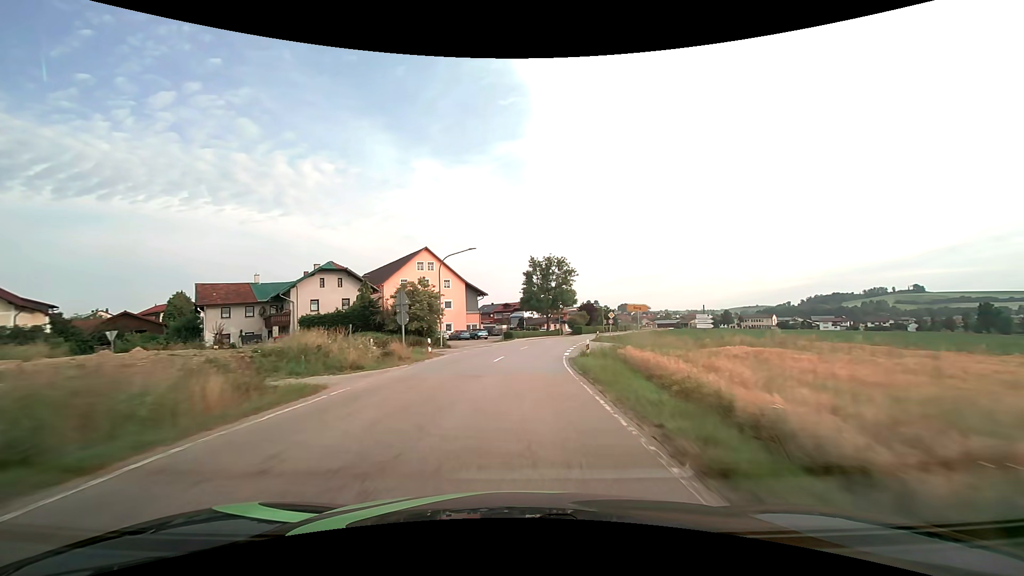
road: secondary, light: Day
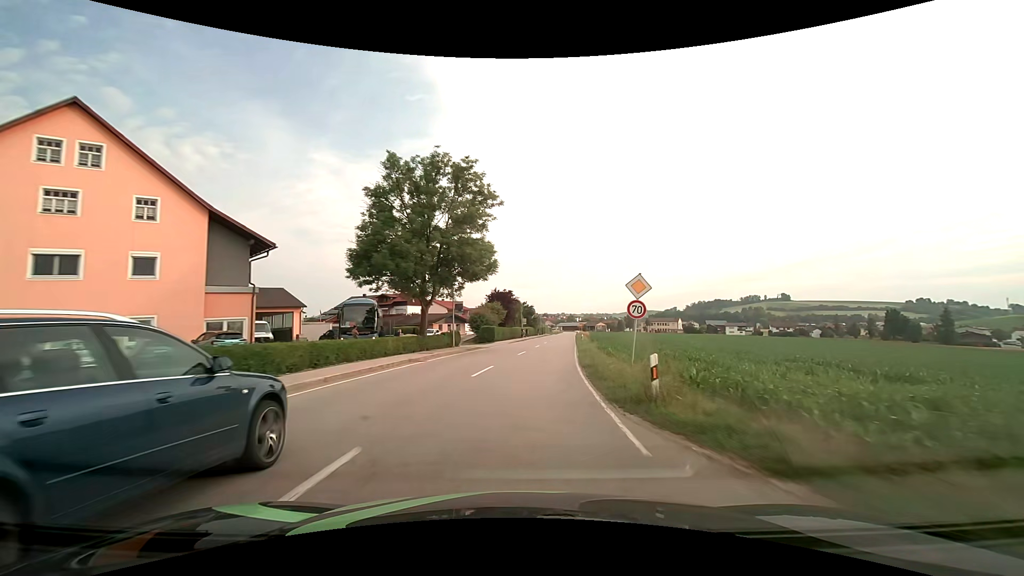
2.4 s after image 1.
(+3.6, +43.0) m; +11°
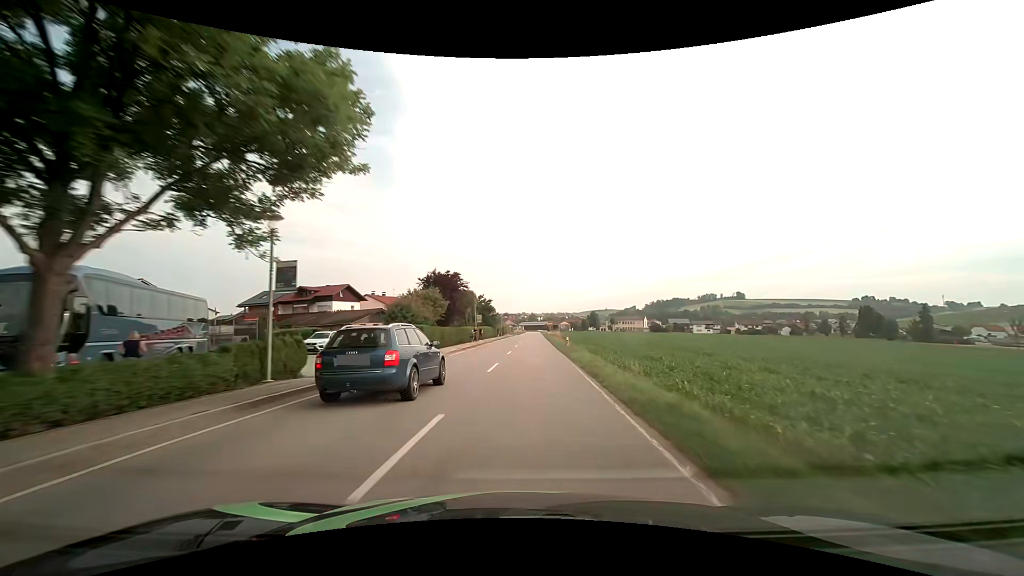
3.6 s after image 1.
(+1.0, +21.5) m; +5°
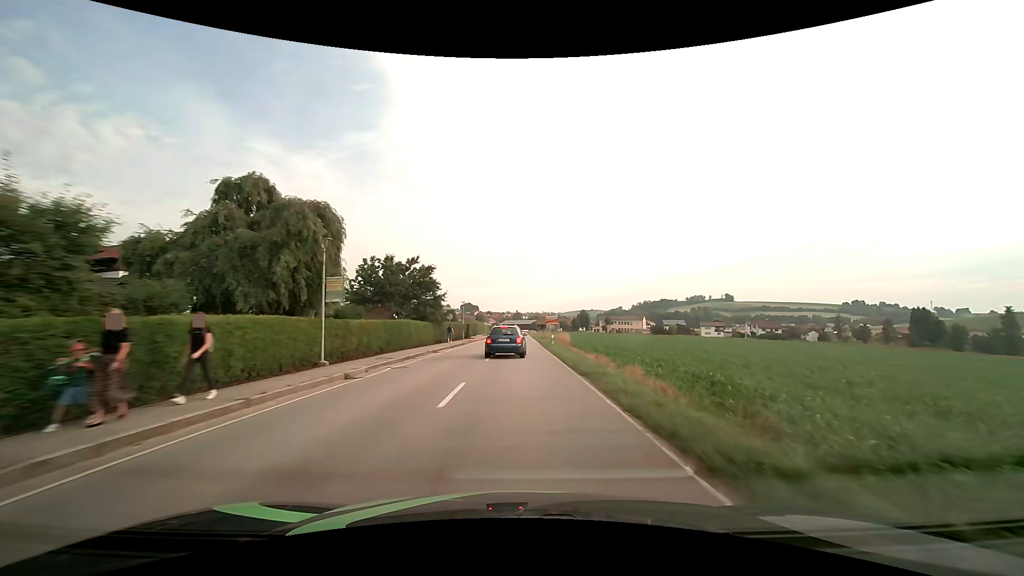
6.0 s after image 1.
(+1.0, +43.2) m; +2°
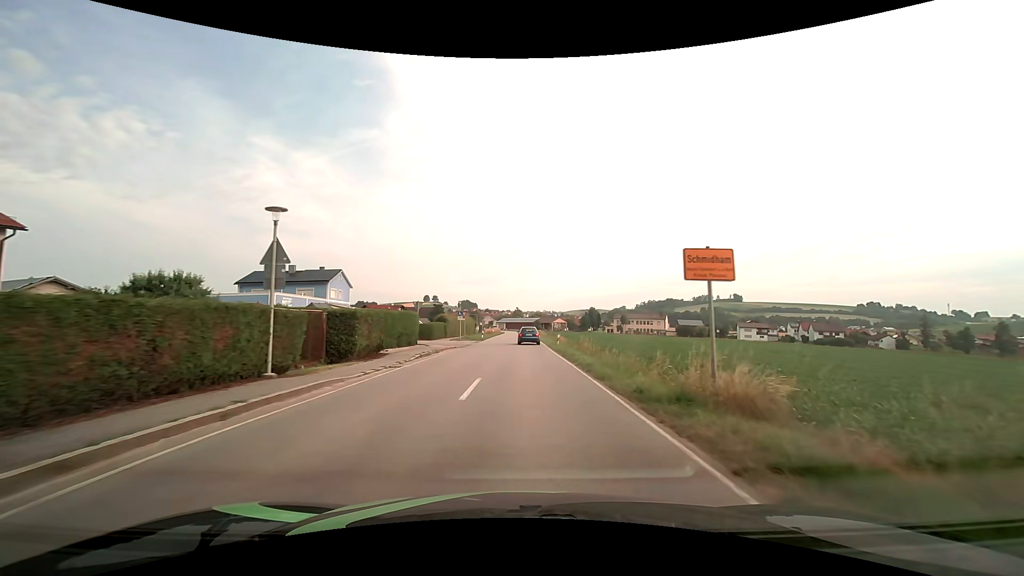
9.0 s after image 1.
(0.0, +45.8) m; 0°
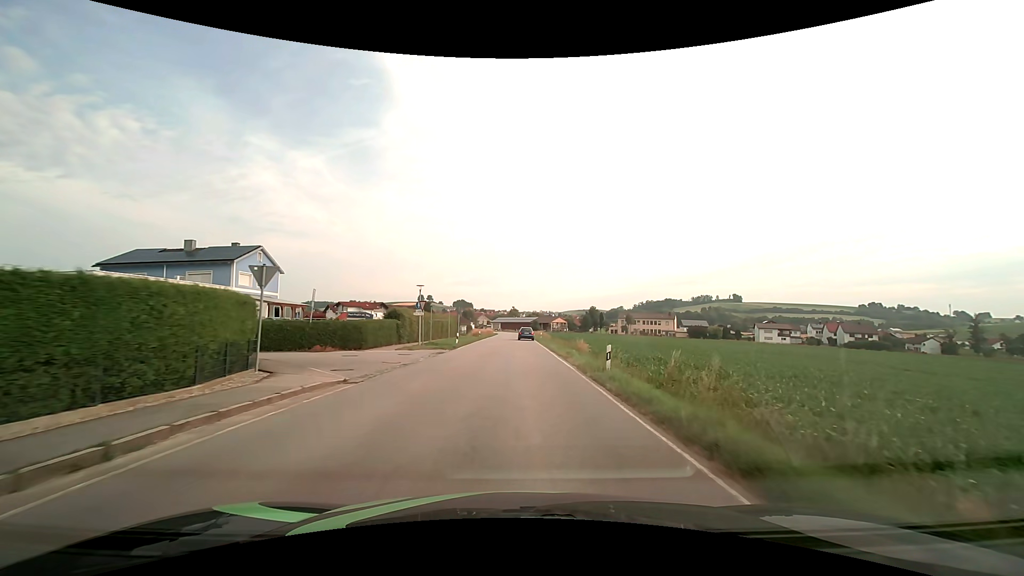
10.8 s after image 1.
(+0.1, +21.9) m; +1°
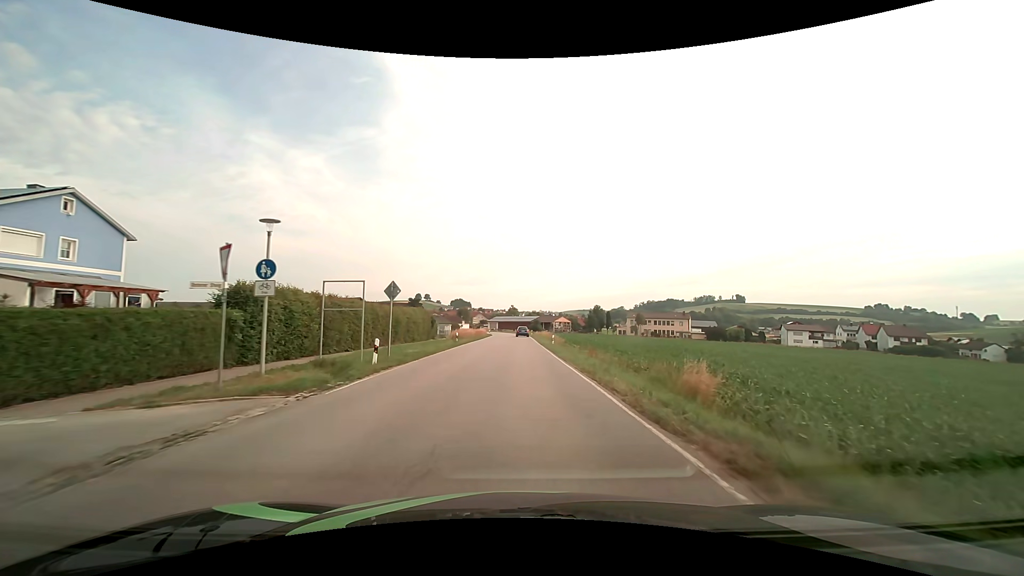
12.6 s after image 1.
(0.0, +22.2) m; 0°
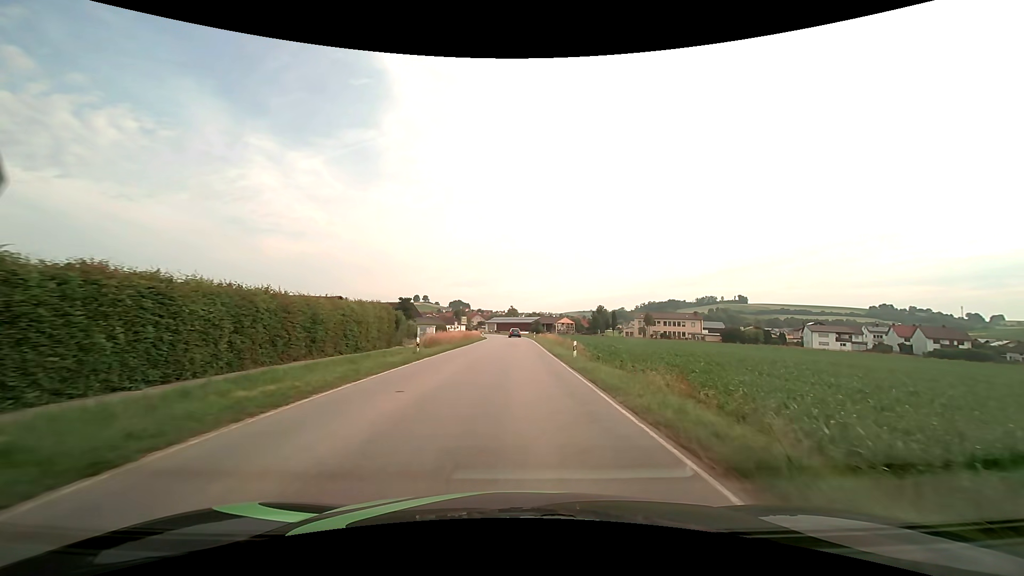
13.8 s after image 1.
(0.0, +15.3) m; 0°
(0, +10) (0, +20) (0, +30) (0, +40) (0, +50) (0, +60) (0, +70) (-1, +80) (-1, +90) (-3, +100) m
